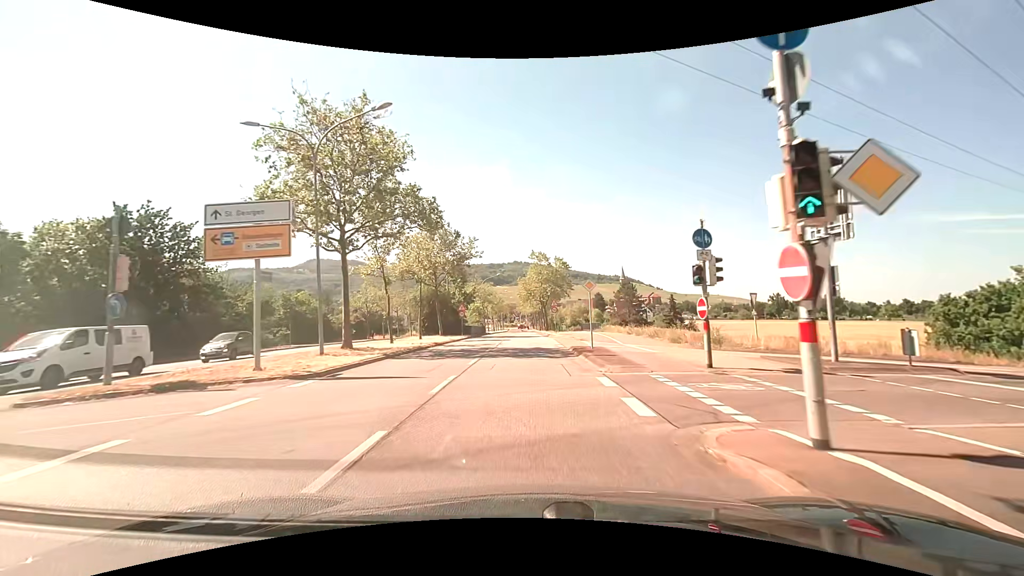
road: primary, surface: asphalt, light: Day
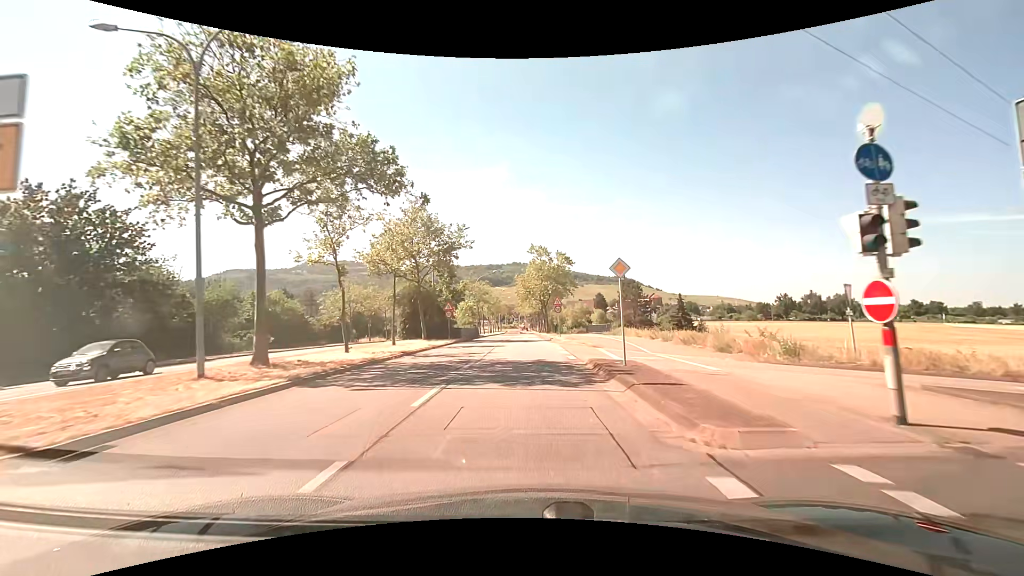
(0.0, +7.2) m; 0°
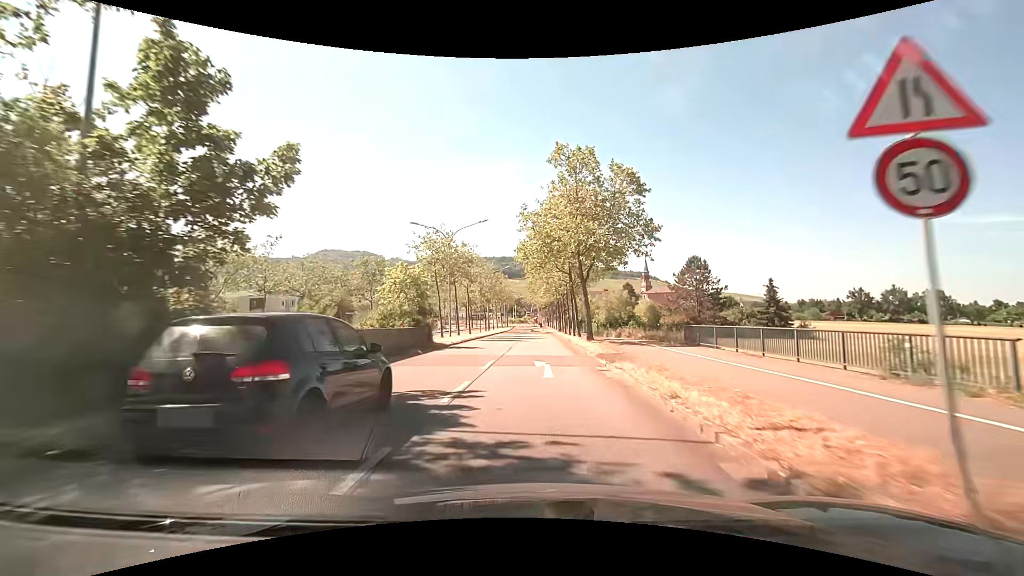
(-0.2, +35.6) m; -1°
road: tertiary
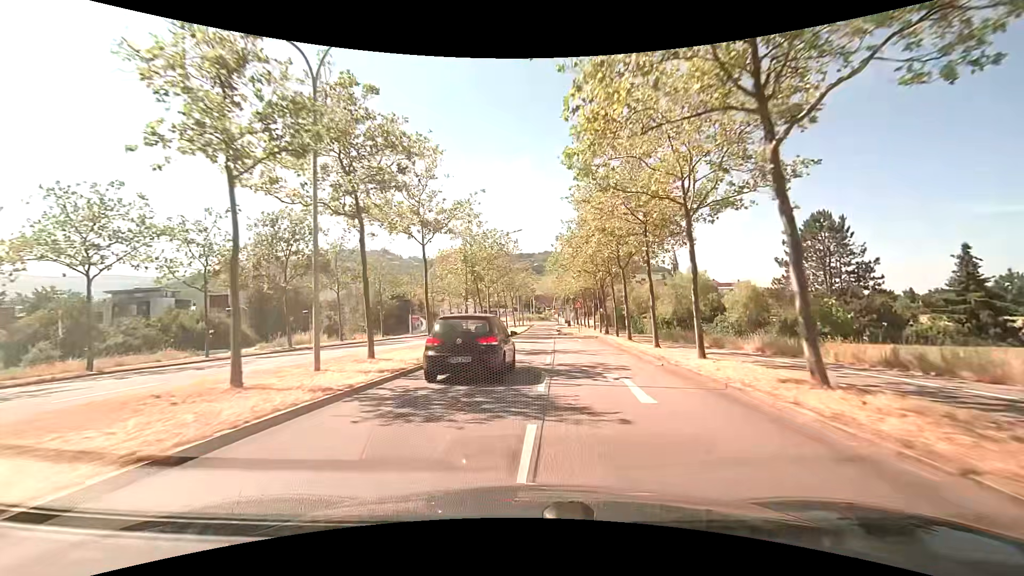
(-0.7, +29.1) m; -3°
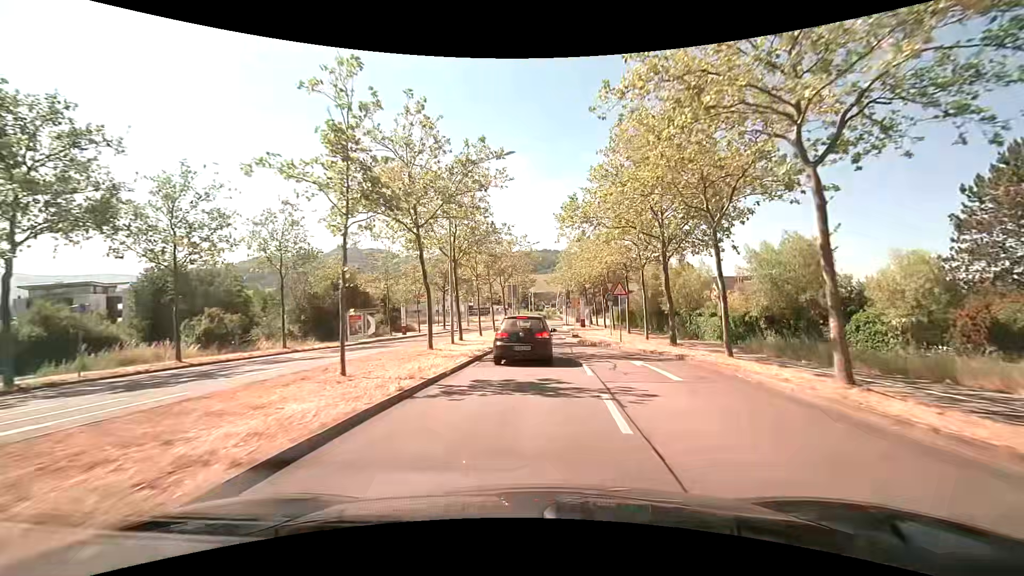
(+0.1, +21.3) m; 0°
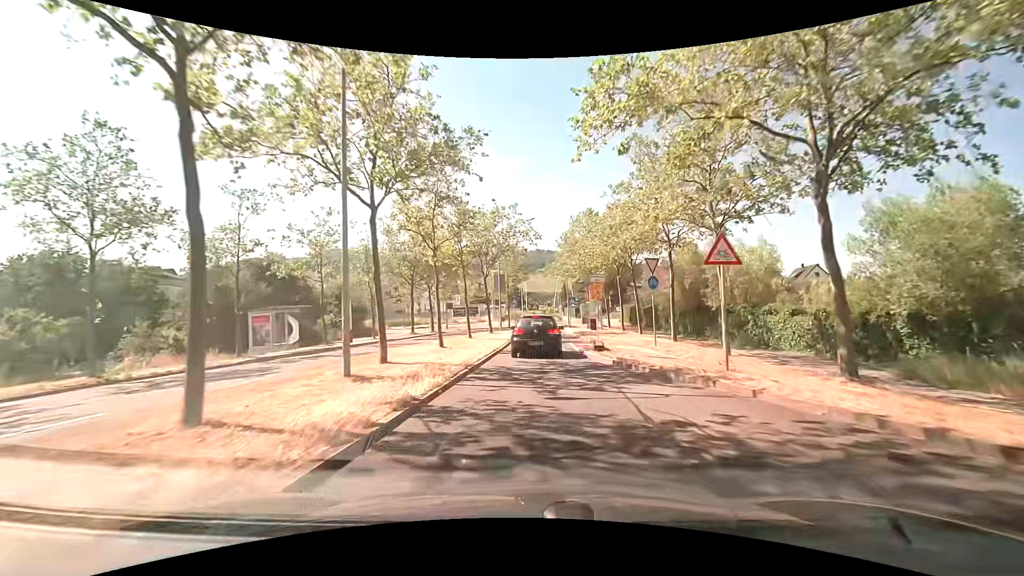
(+0.1, +13.7) m; +1°
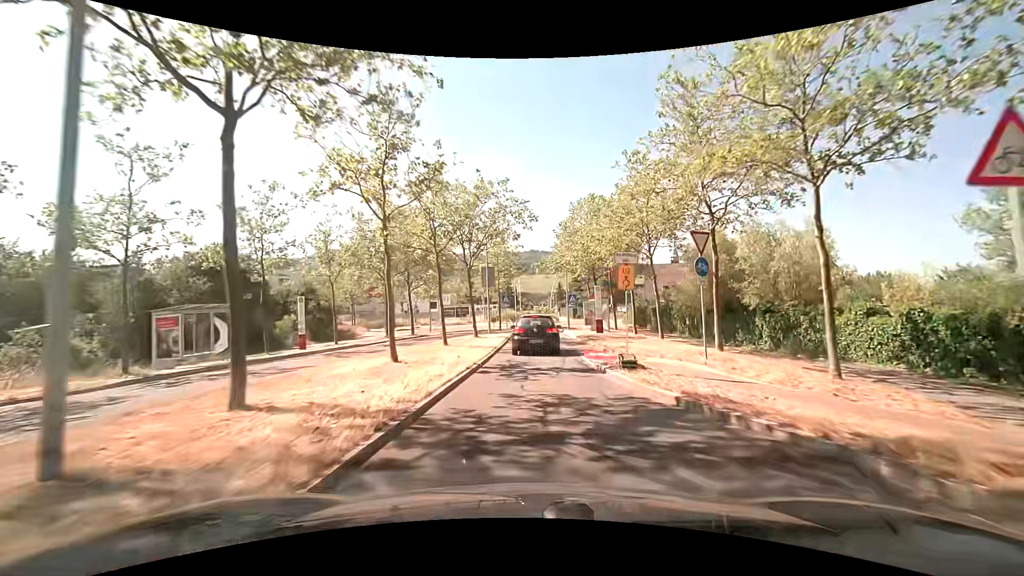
(0.0, +6.7) m; 0°
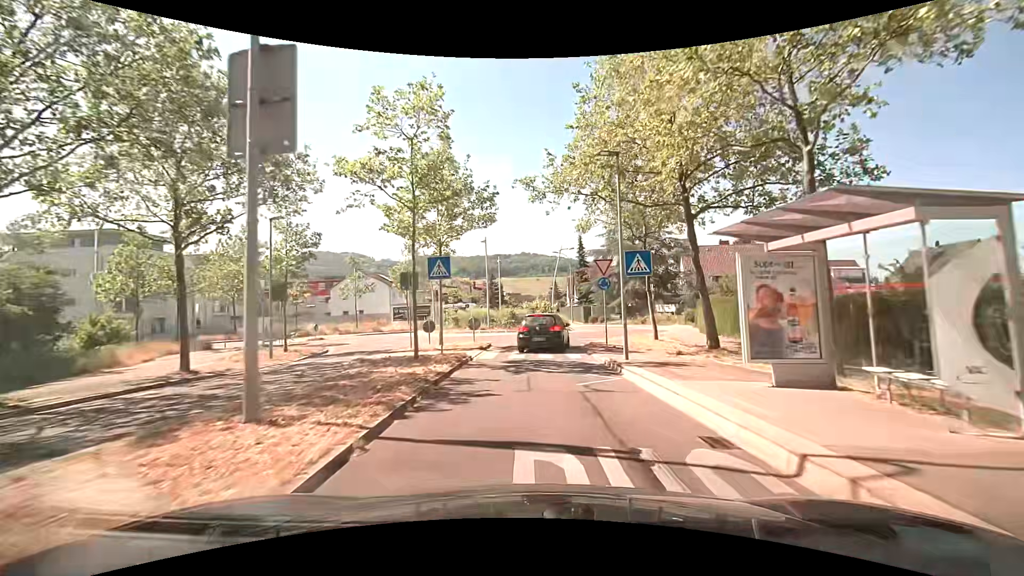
(+0.5, +29.9) m; +1°
(0, +10) (0, +20) (+3, +29) (+8, +38) (+5, +48) (+2, +57) (+2, +67) (+2, +77) (+2, +87) (+2, +97) m
